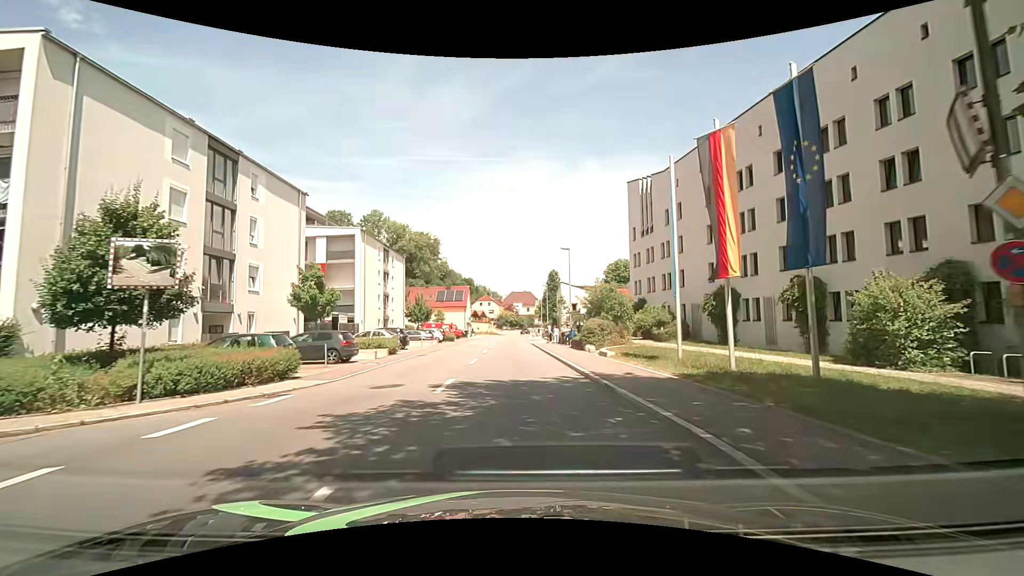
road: tertiary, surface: asphalt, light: Day
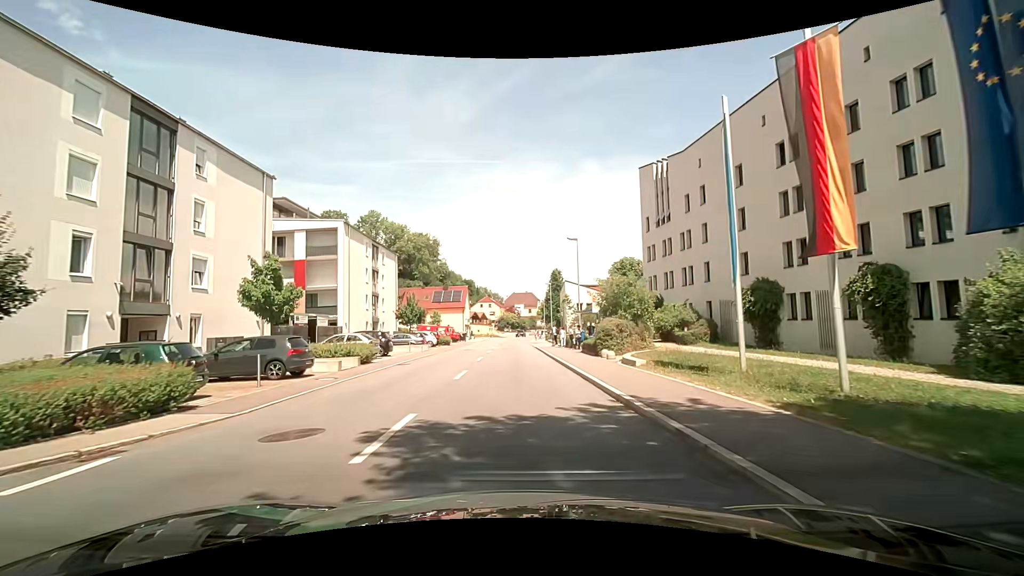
(0.0, +5.2) m; 0°
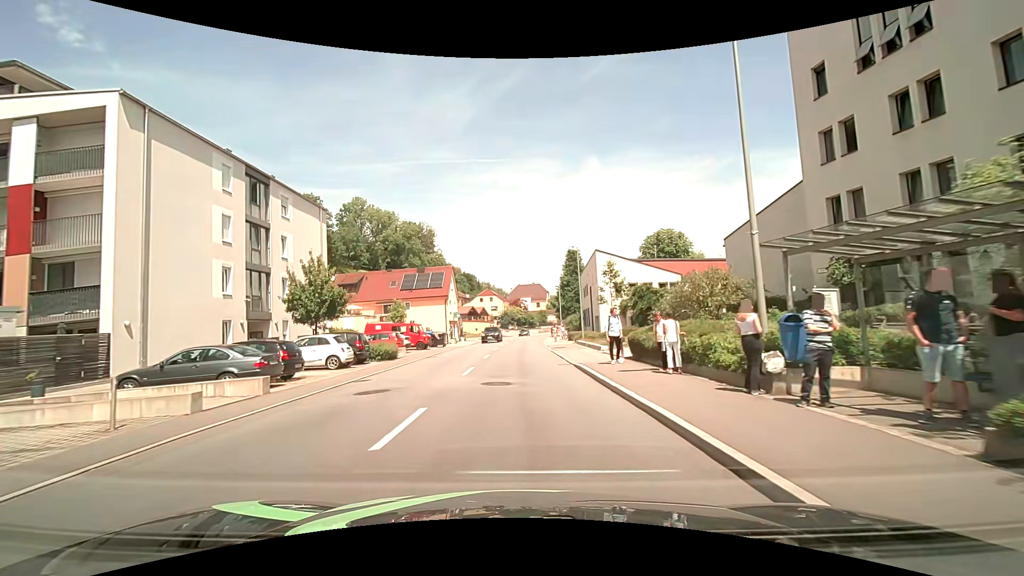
(-0.2, +26.6) m; 0°
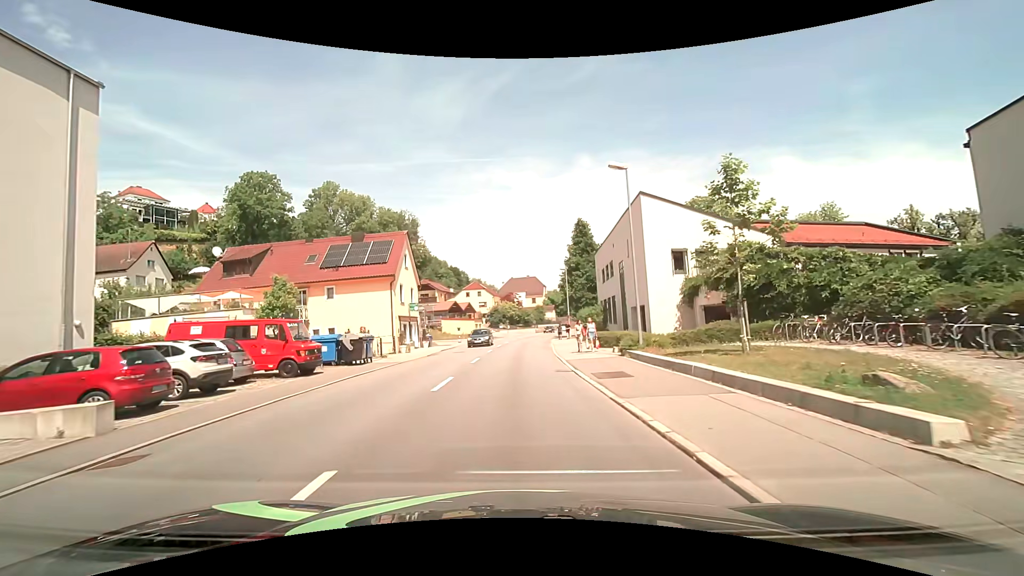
(-0.1, +21.8) m; 0°
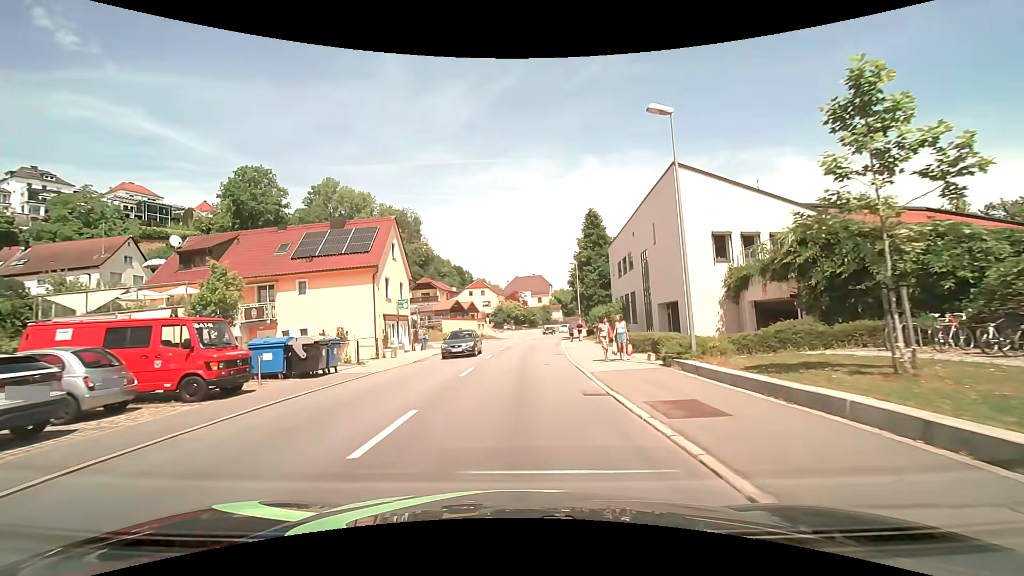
(0.0, +5.6) m; -1°
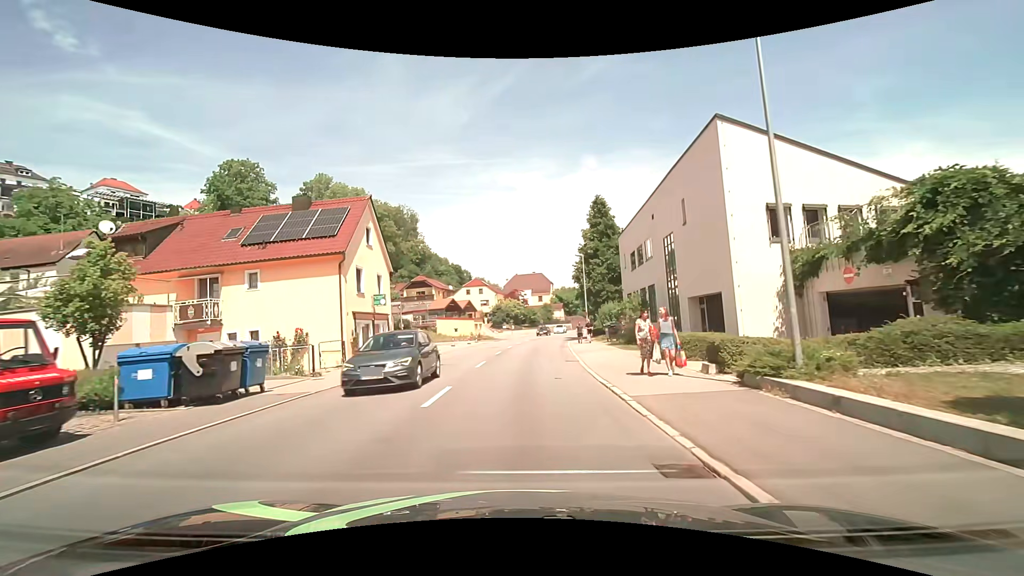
(+0.1, +5.6) m; +1°
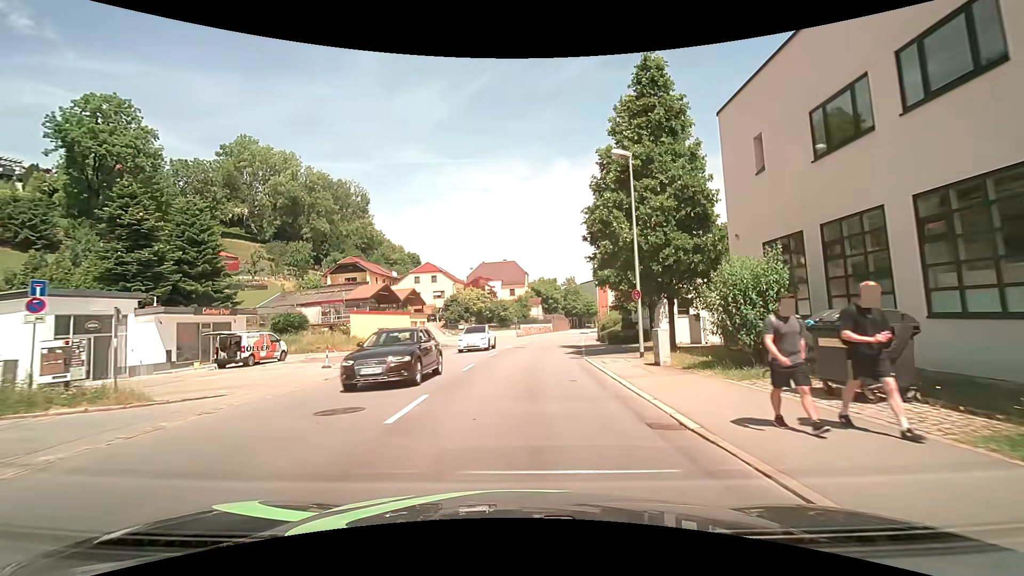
(+0.4, +28.4) m; +3°
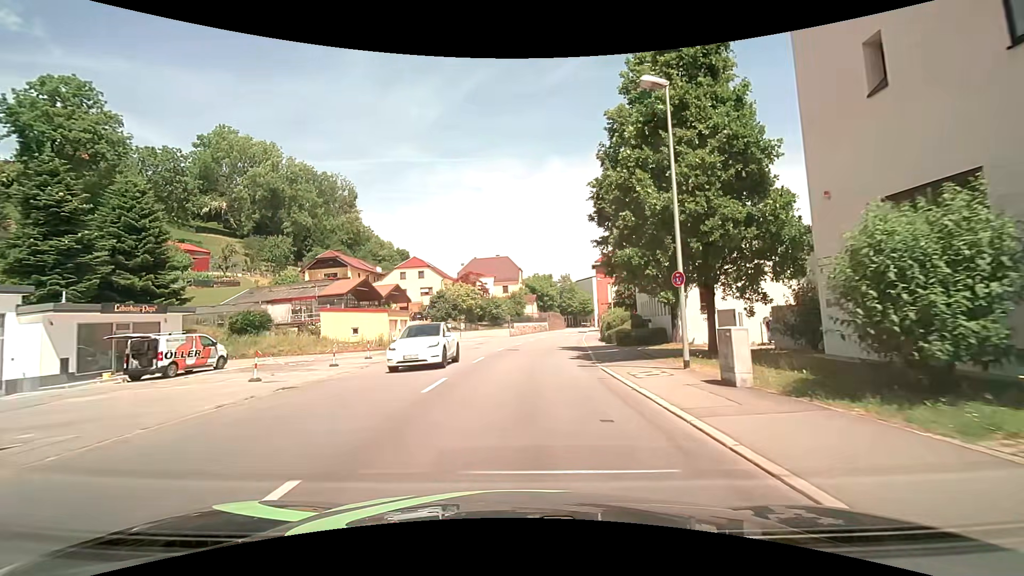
(+0.1, +5.8) m; +1°
(0, +10) (0, +20) (+1, +30) (+2, +40) (+4, +50) (+5, +60) (+7, +70) (+9, +79) (+11, +89) (+13, +99) m
